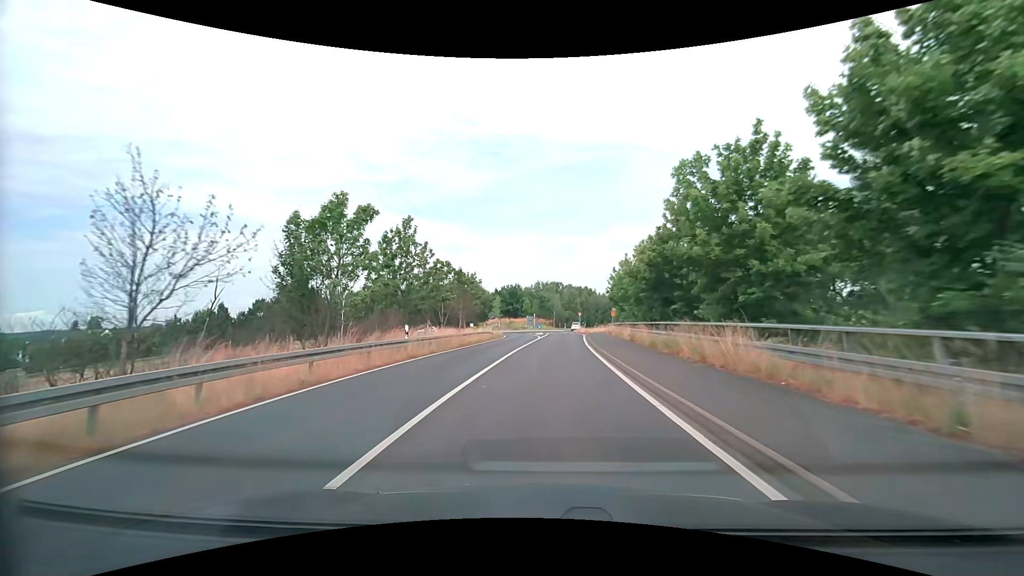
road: secondary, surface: asphalt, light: Day
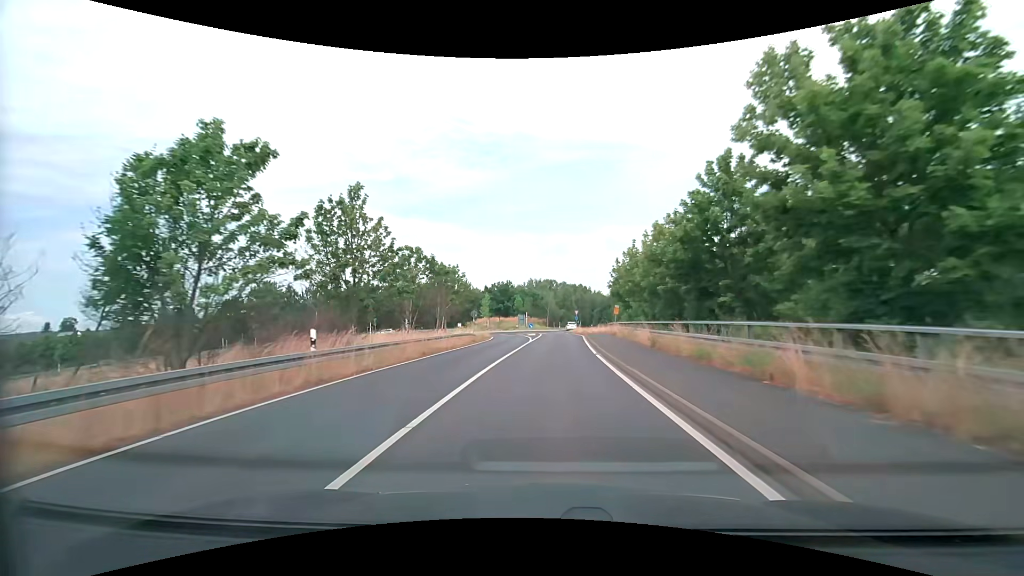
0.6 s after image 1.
(0.0, +7.8) m; +1°
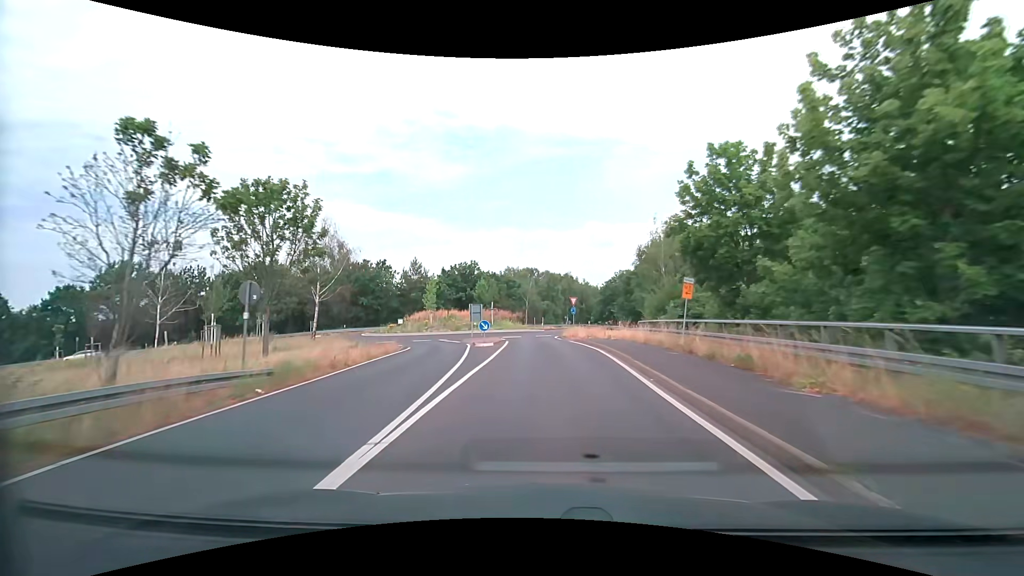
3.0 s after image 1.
(+0.7, +30.8) m; +2°
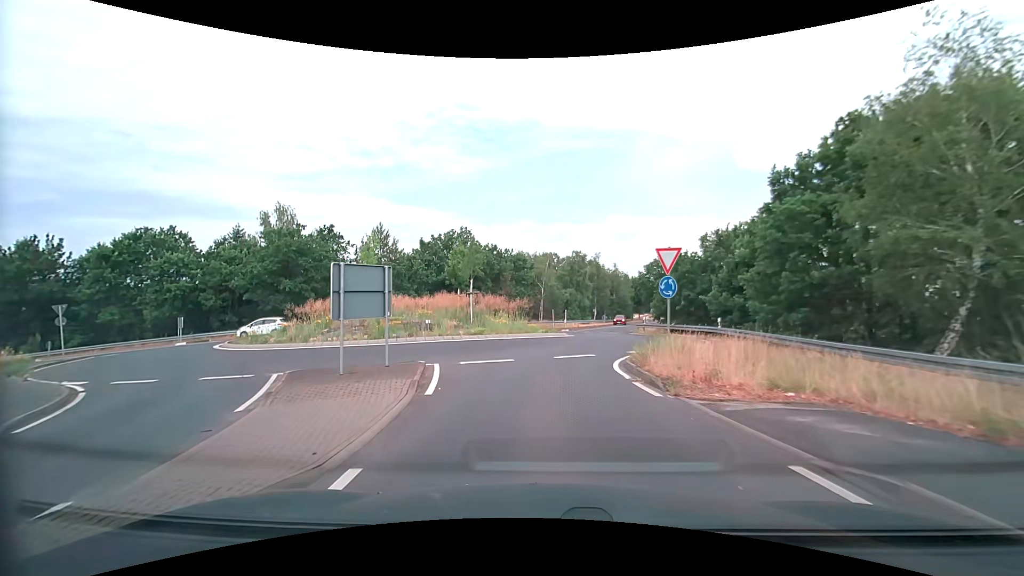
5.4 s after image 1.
(-0.2, +26.4) m; -2°
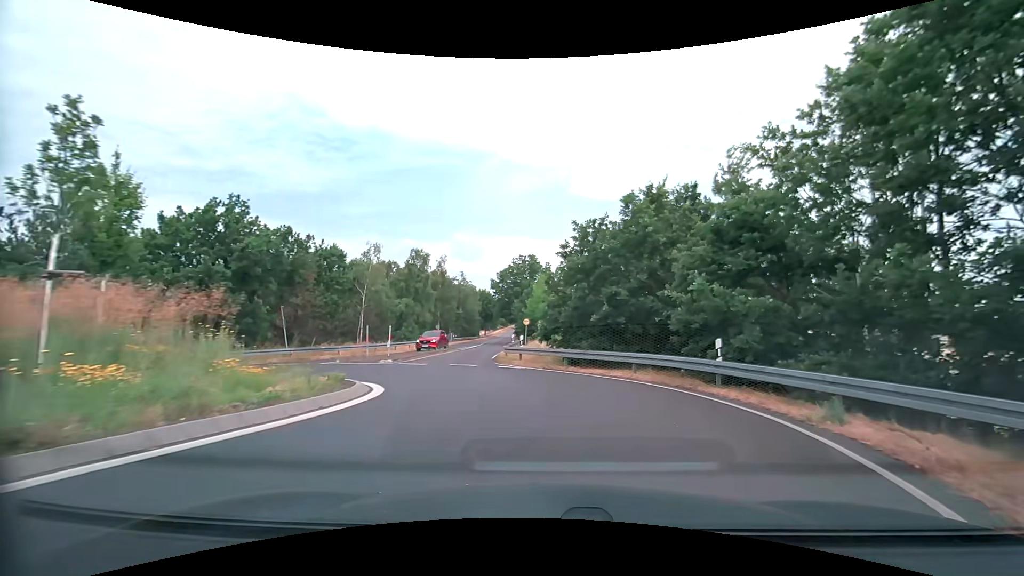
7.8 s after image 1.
(+1.2, +18.1) m; +18°
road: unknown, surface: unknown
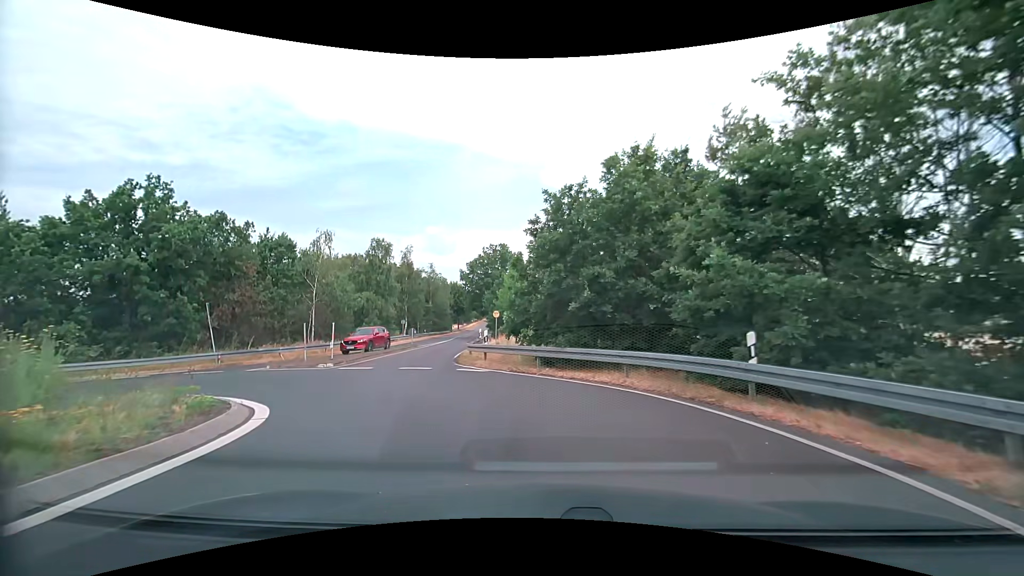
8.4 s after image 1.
(+0.1, +4.0) m; +2°
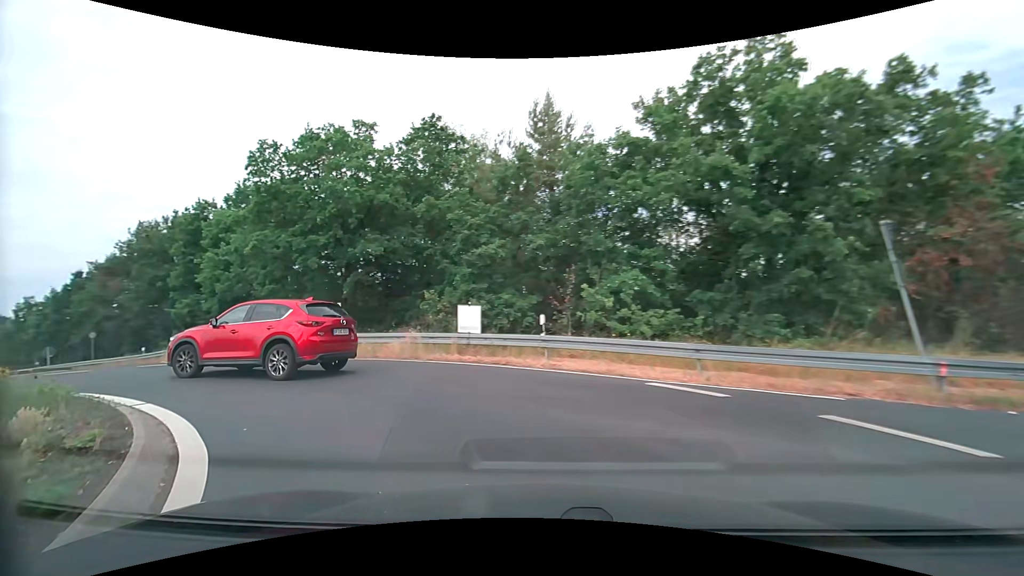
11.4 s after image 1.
(-9.2, +16.6) m; -68°
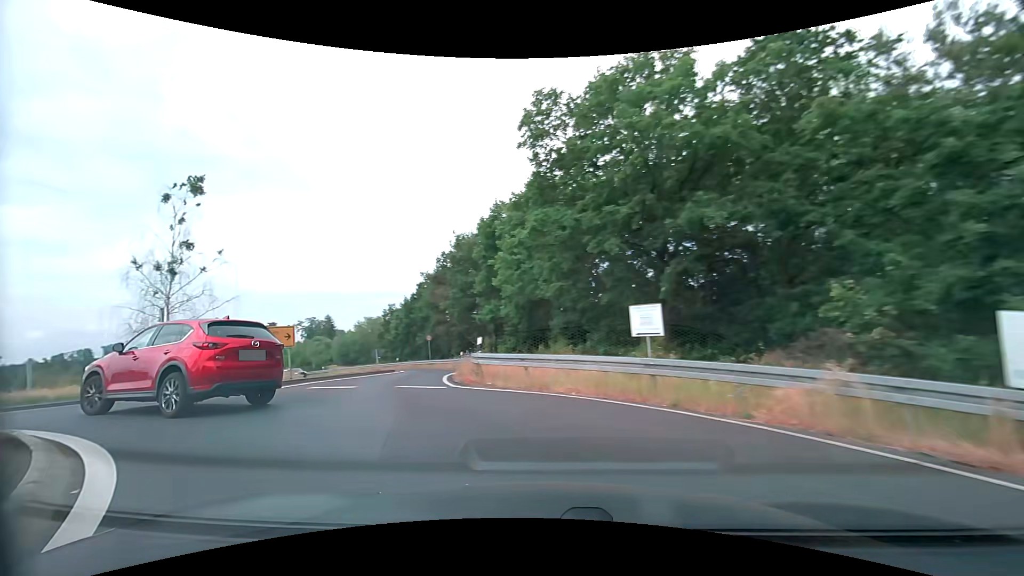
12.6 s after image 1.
(-2.3, +7.8) m; -34°
(-3, +10) (-5, +19) (-7, +29) (-10, +39) (-13, +48) (-18, +57) (-24, +65) (-31, +72) (-39, +78) (-47, +84) m
